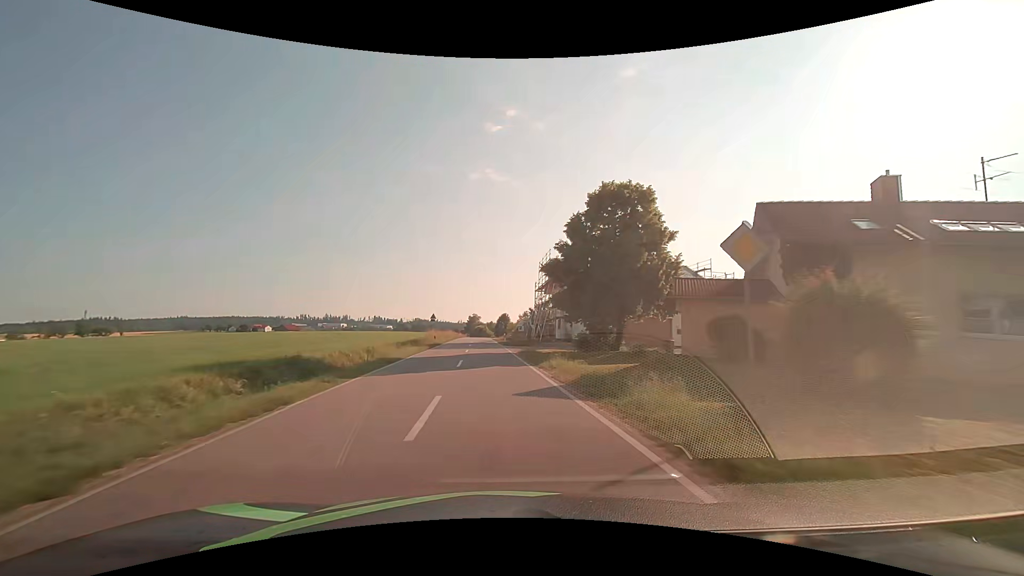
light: Day
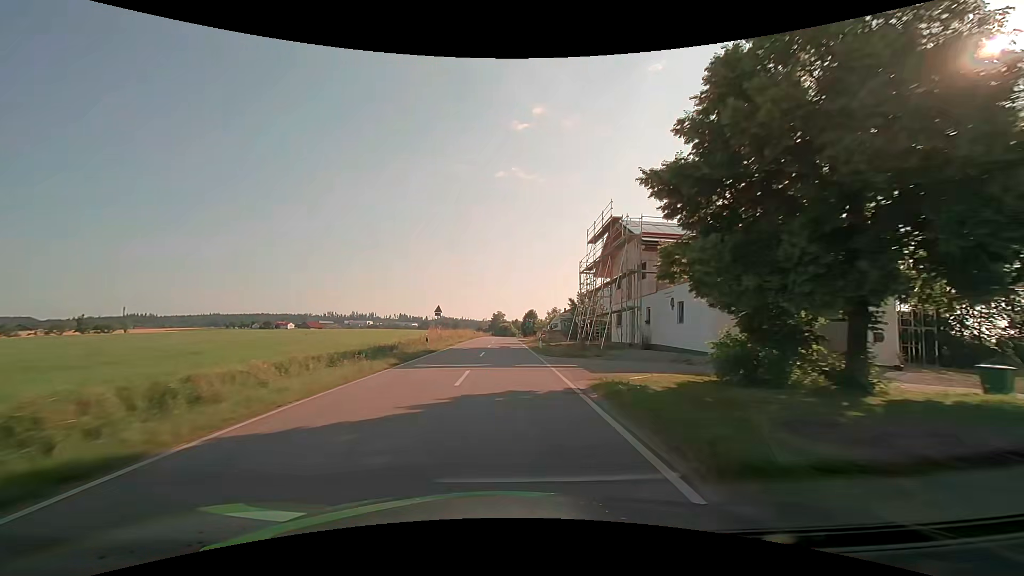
(-0.6, +18.8) m; -3°
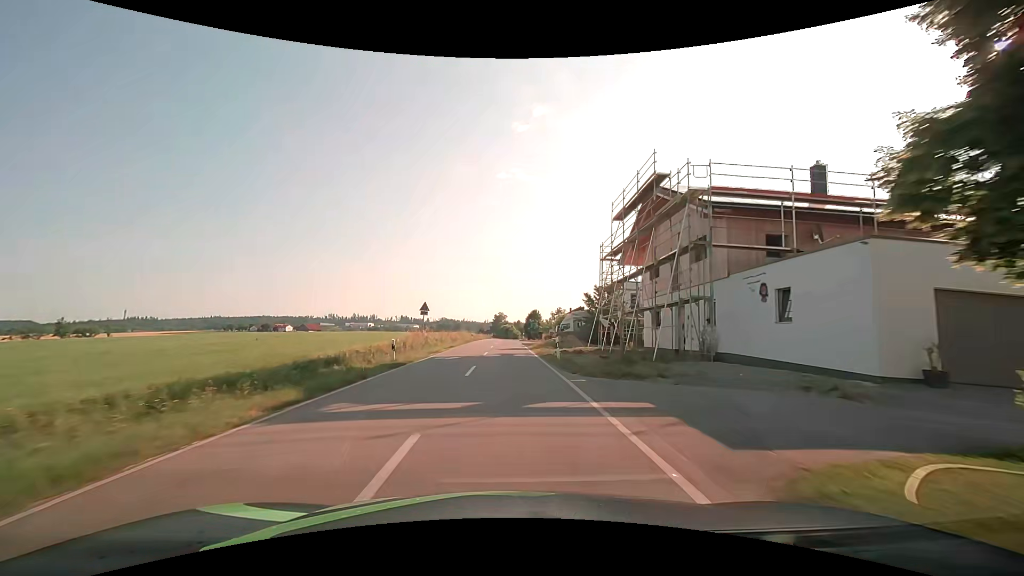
(0.0, +9.3) m; 0°
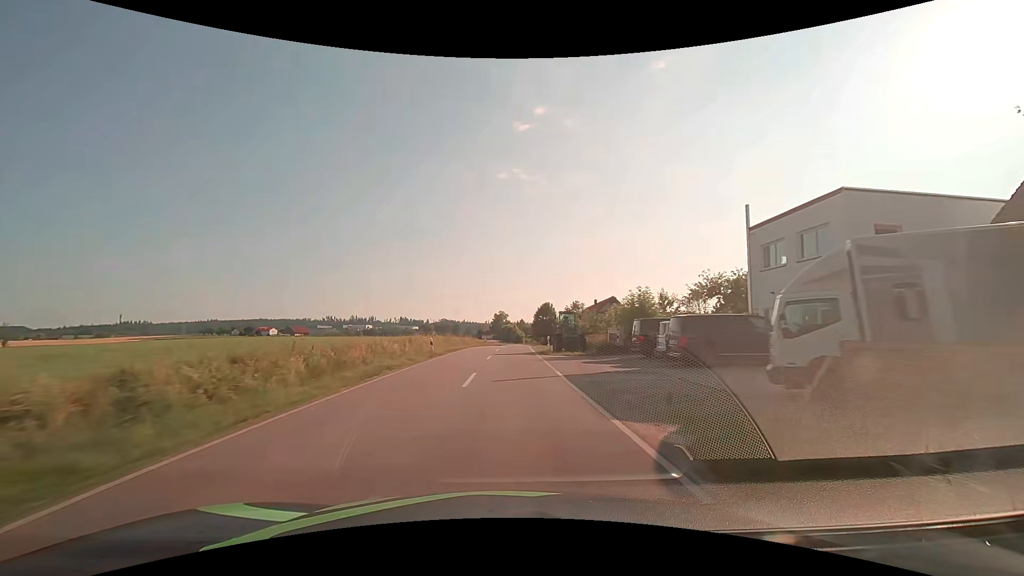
(-0.1, +38.7) m; 0°
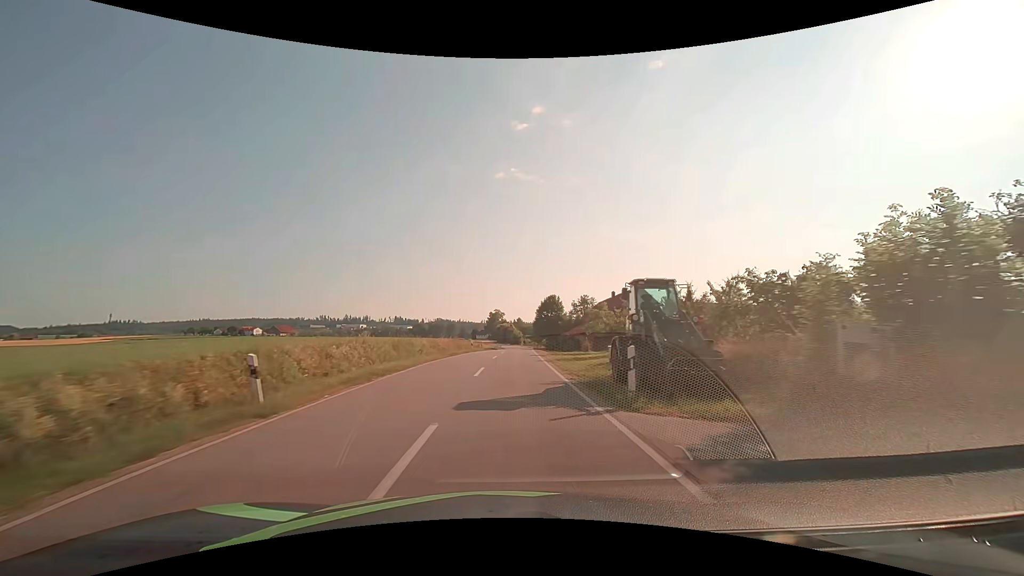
(0.0, +21.2) m; 0°
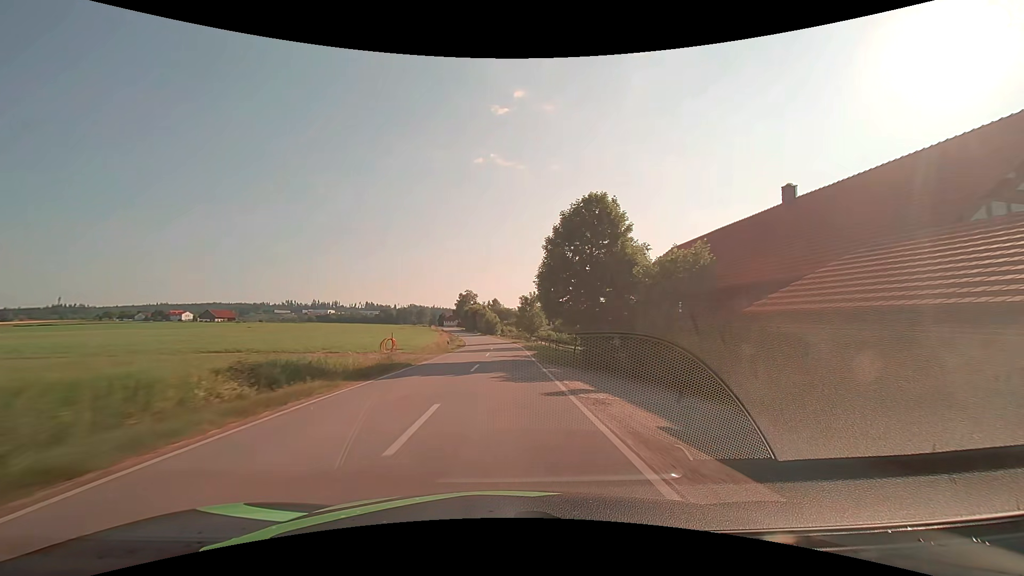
(+1.6, +58.4) m; +3°
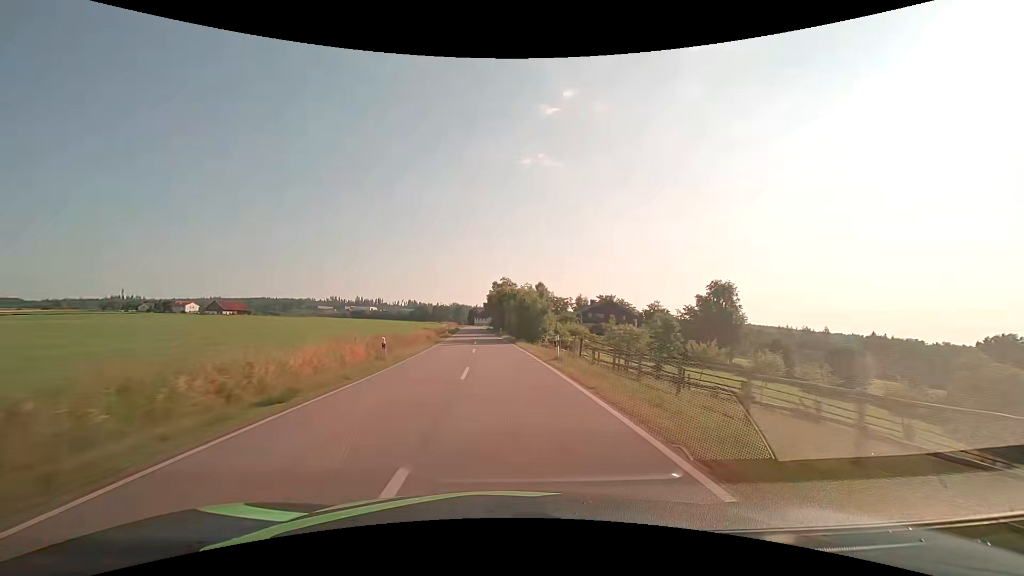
(-1.5, +65.5) m; -5°
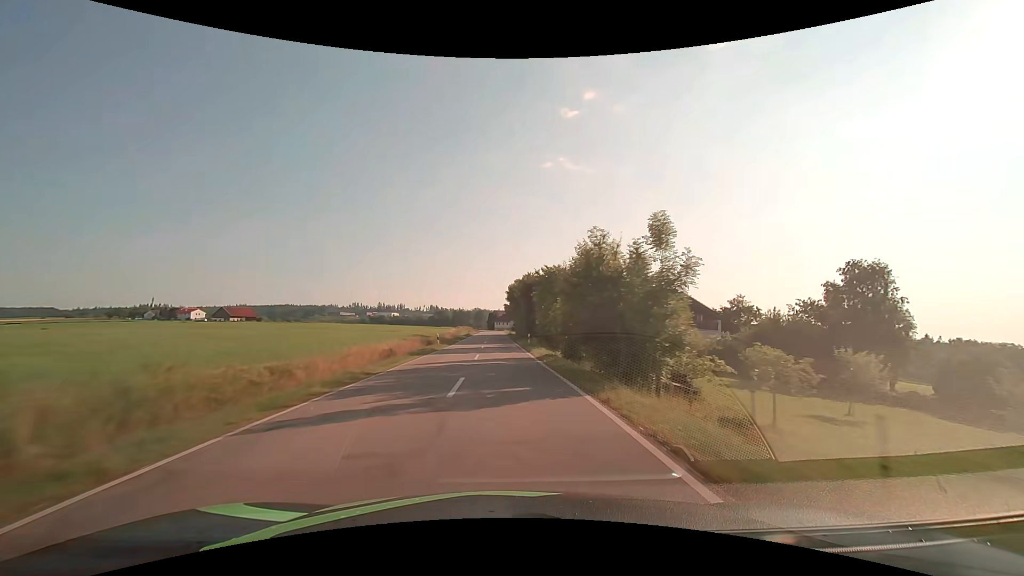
(-0.8, +27.2) m; -3°
